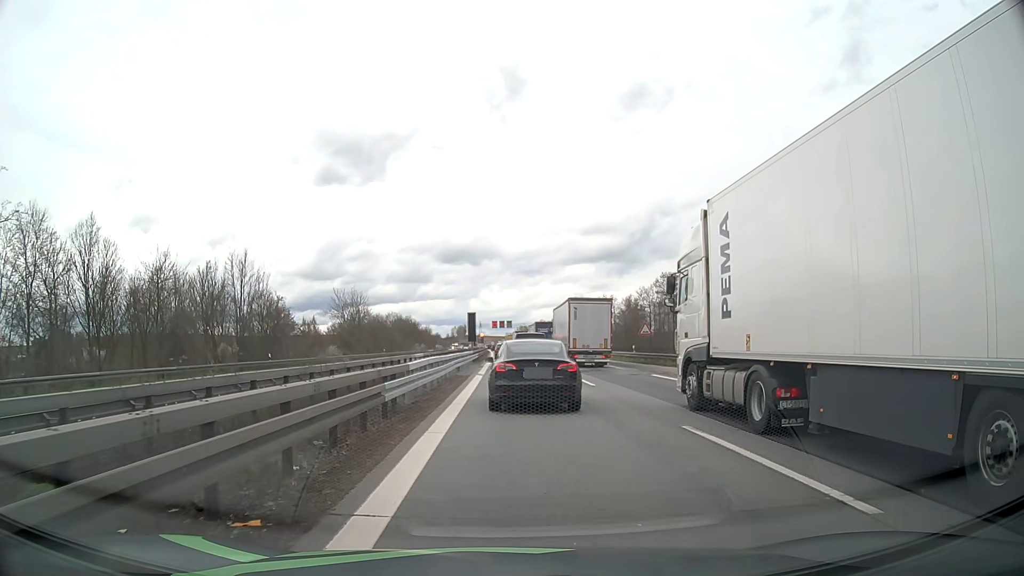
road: motorway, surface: asphalt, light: Day
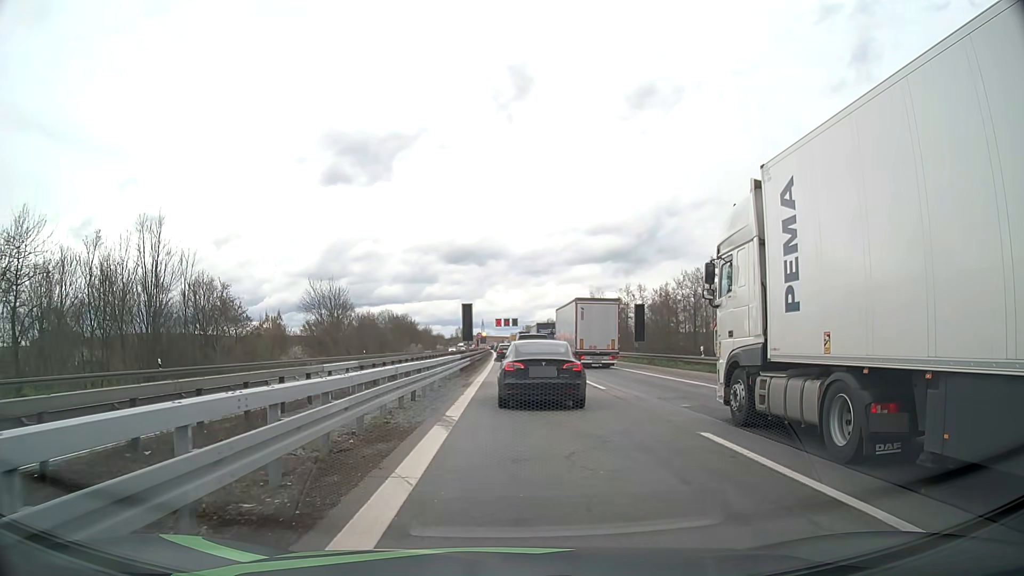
(-0.2, +18.7) m; -1°
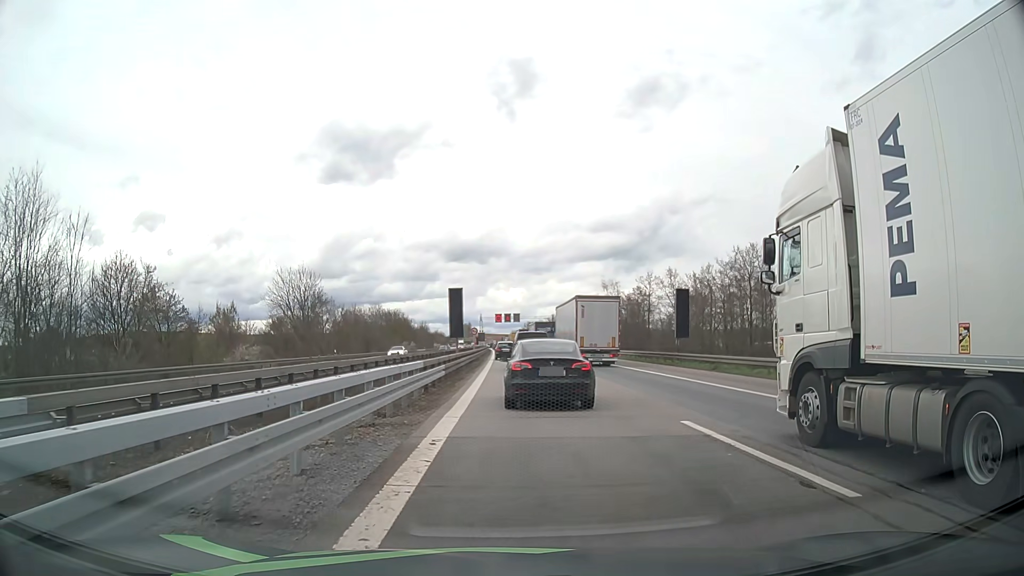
(0.0, +15.5) m; 0°
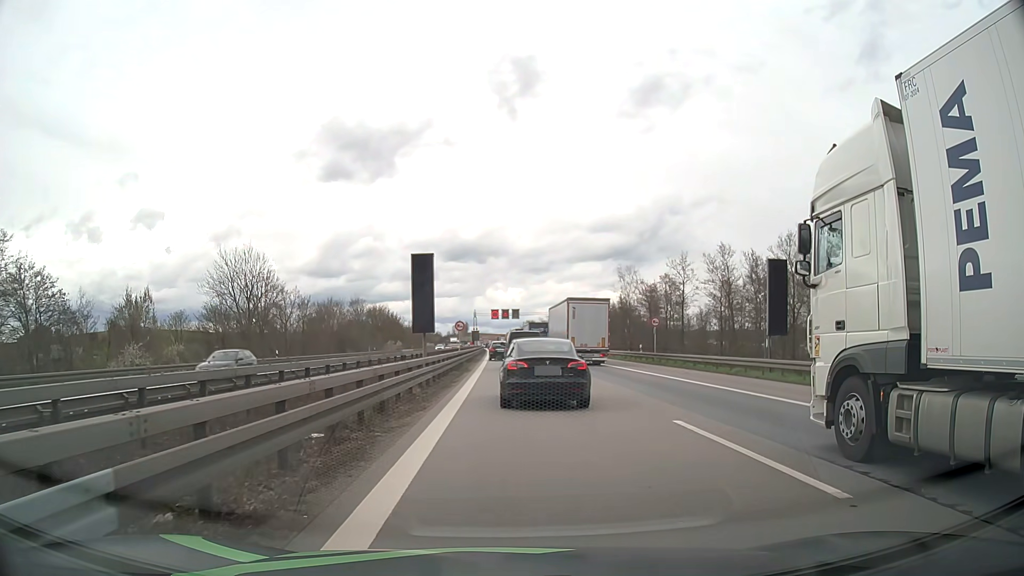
(+0.1, +18.3) m; 0°
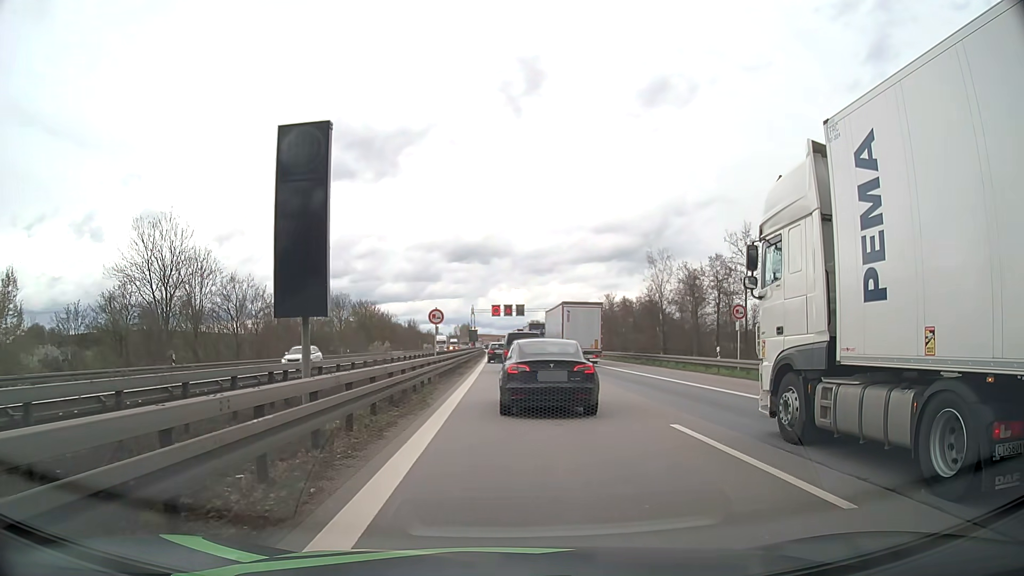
(+0.1, +18.5) m; 0°
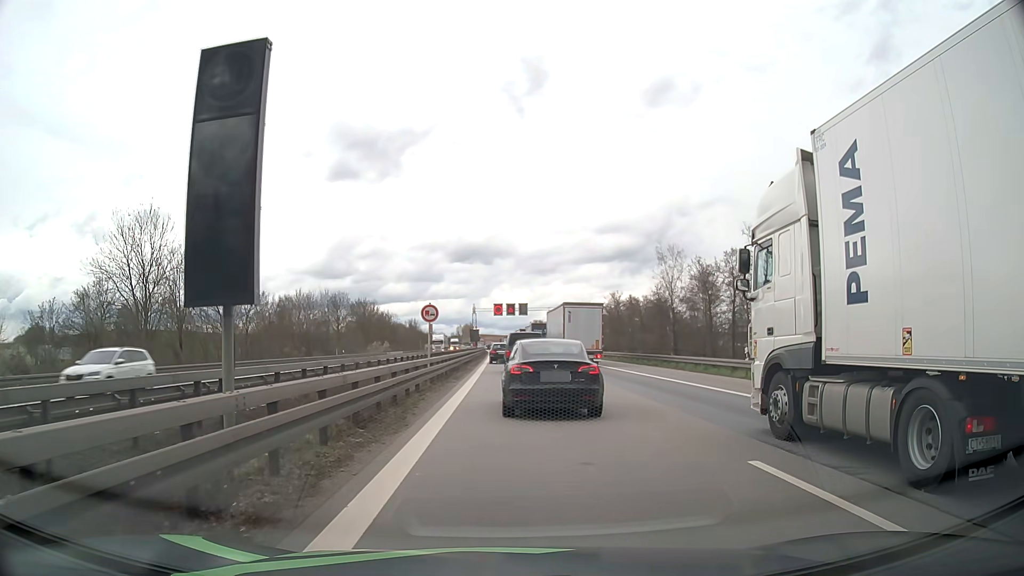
(0.0, +3.7) m; 0°
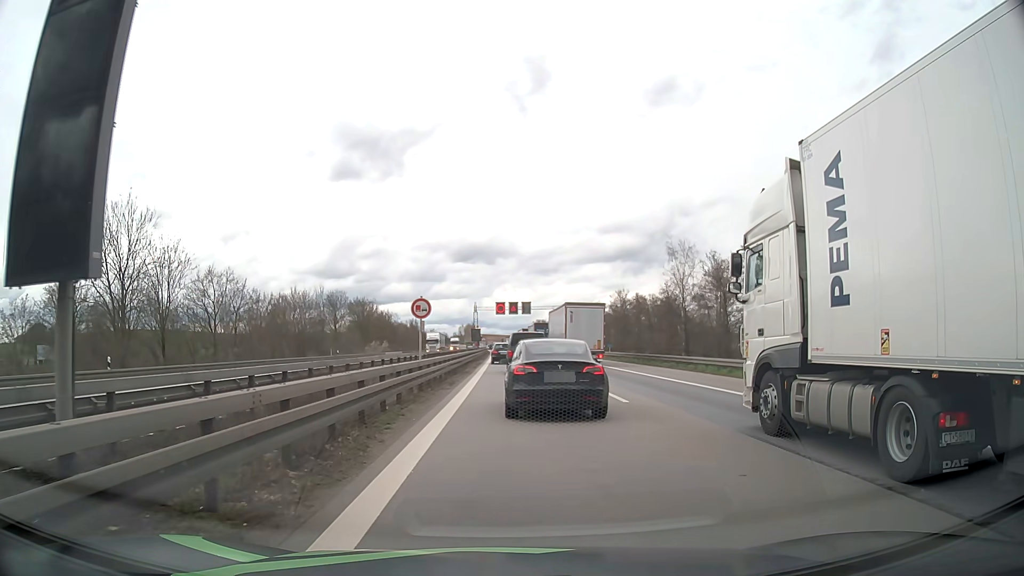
(0.0, +3.7) m; 0°
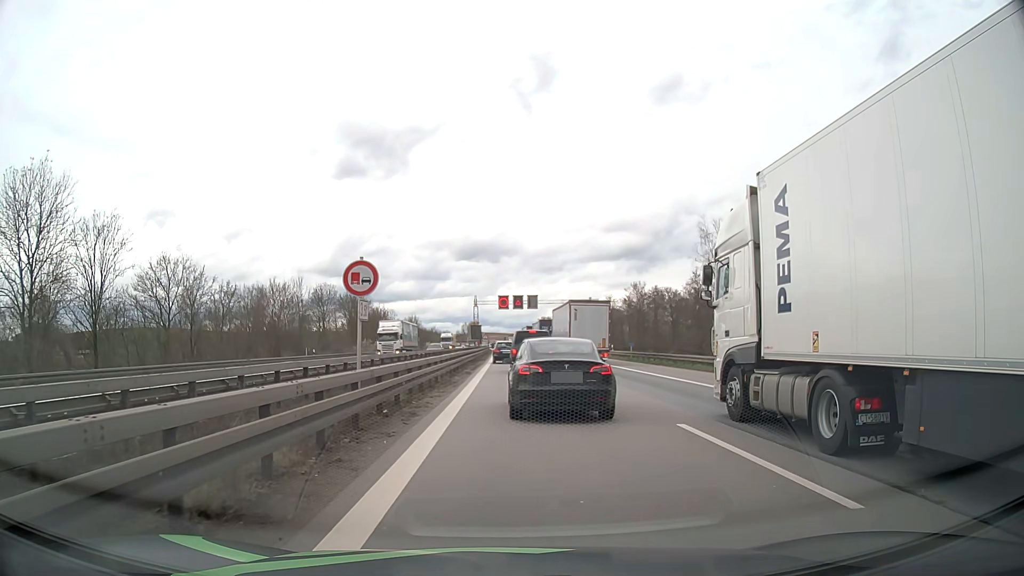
(0.0, +10.8) m; 0°
(0, +10) (0, +20) (0, +30) (0, +40) (0, +50) (0, +60) (0, +70) (0, +80) (-1, +90) (-1, +100) m
